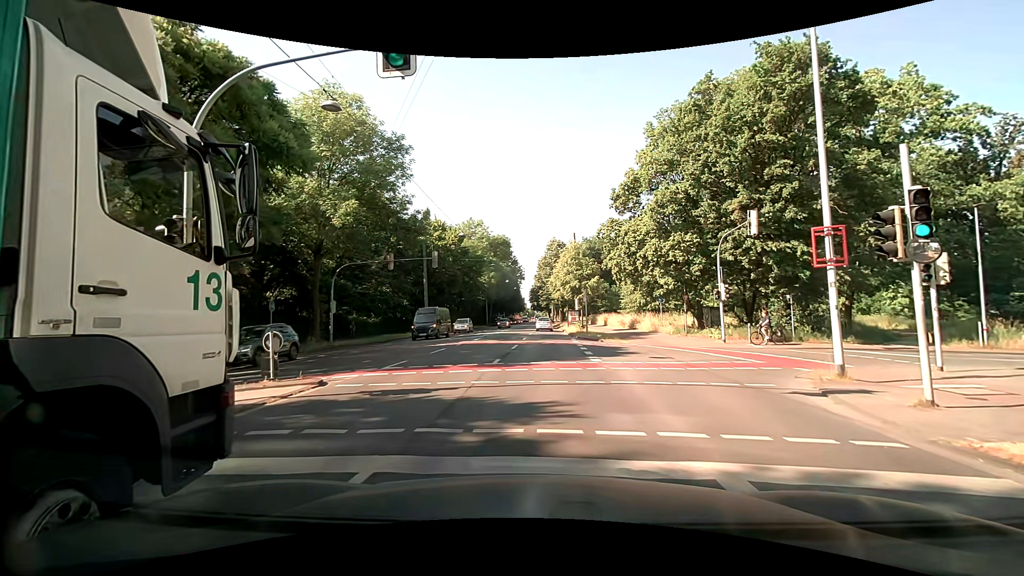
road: primary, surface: asphalt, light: Day
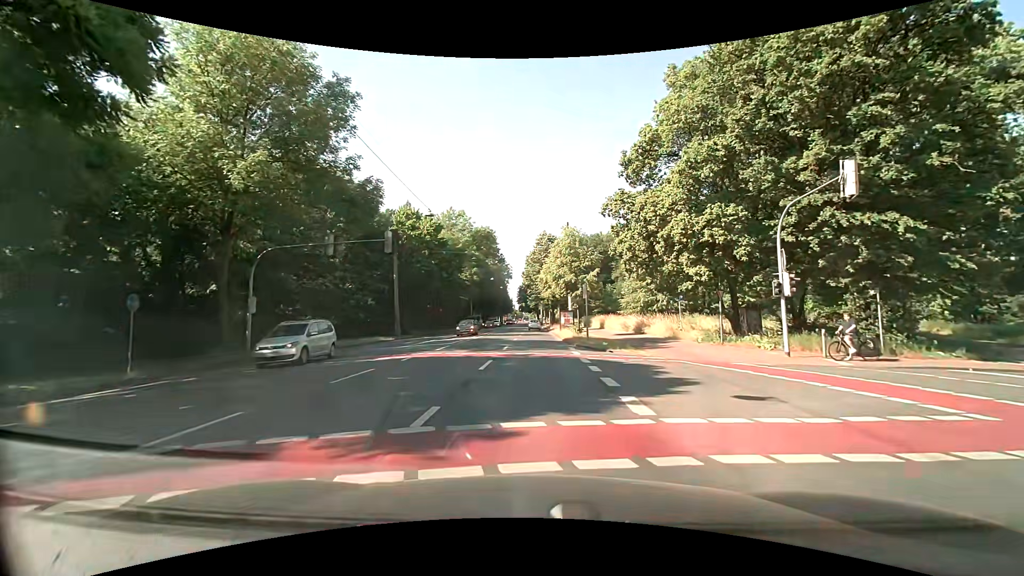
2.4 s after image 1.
(+0.2, +9.0) m; +1°
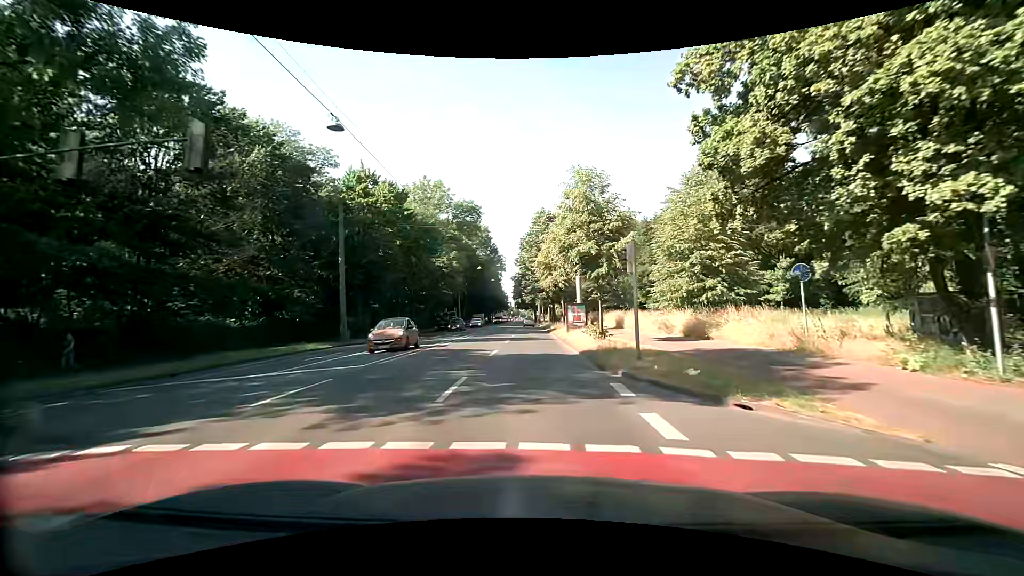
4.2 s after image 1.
(+0.2, +15.1) m; +1°
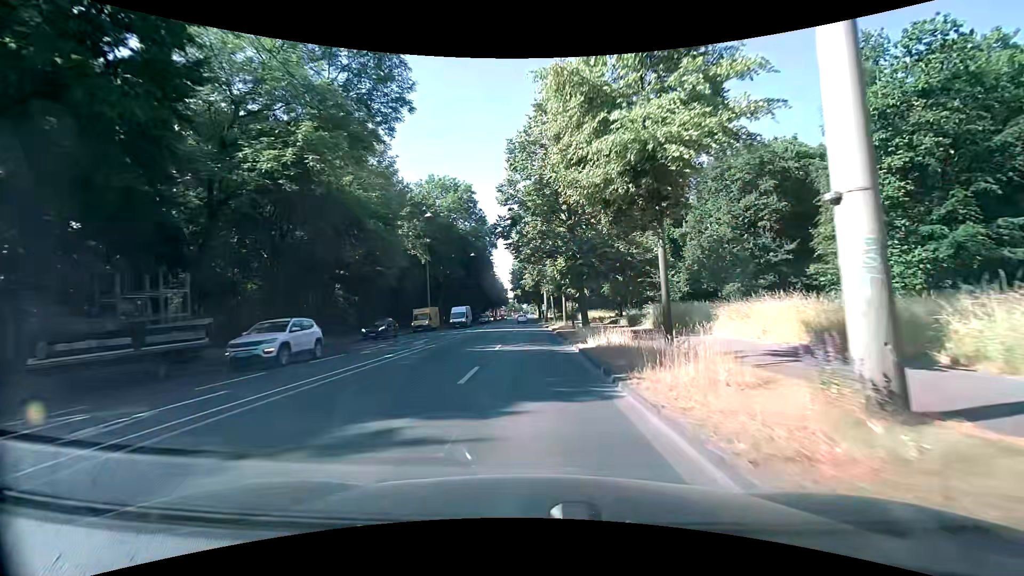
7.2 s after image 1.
(-0.3, +34.8) m; -1°
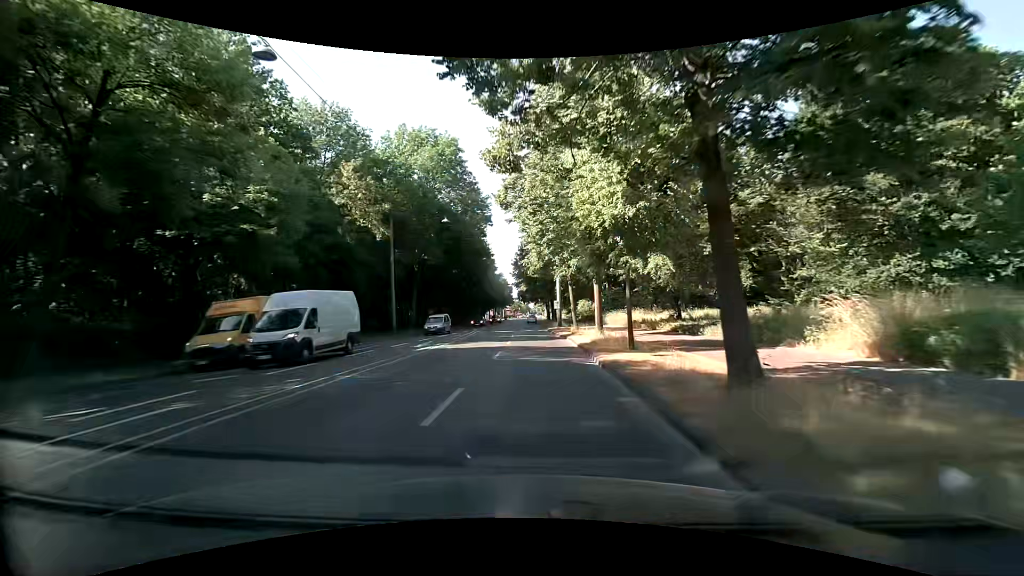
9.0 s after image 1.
(-0.1, +21.6) m; 0°
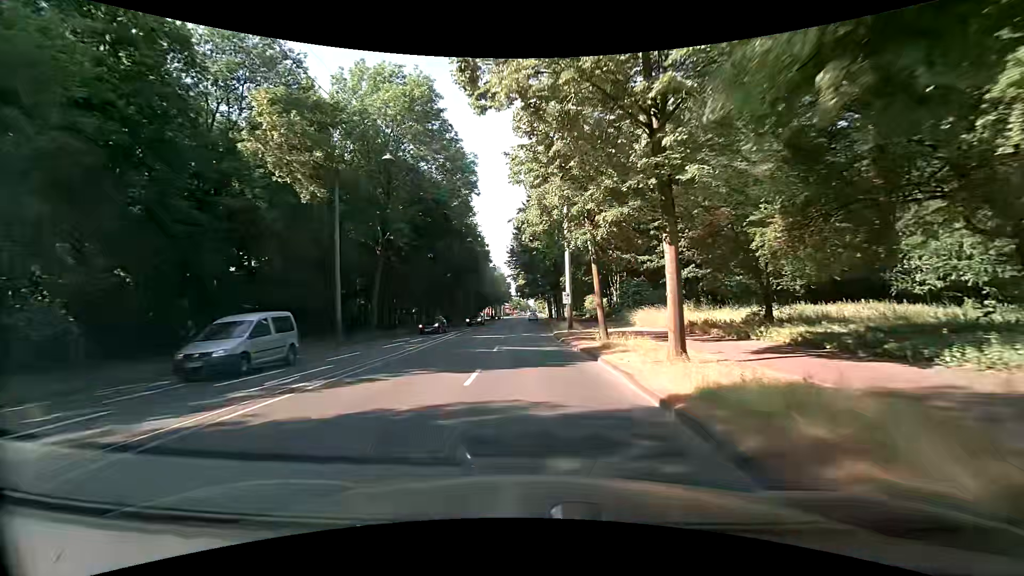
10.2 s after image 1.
(-0.1, +14.7) m; -1°
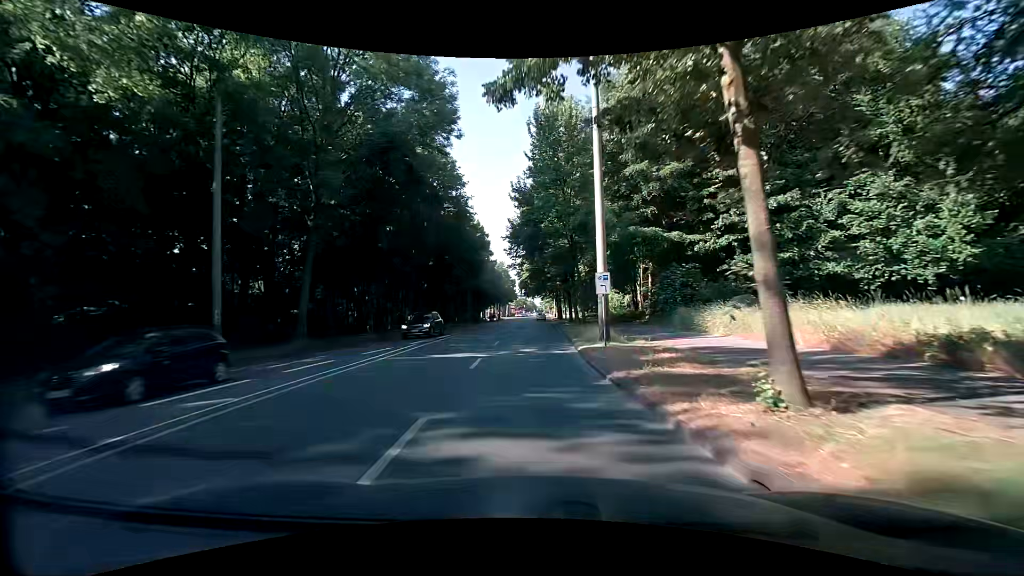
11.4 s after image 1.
(+0.1, +15.2) m; 0°
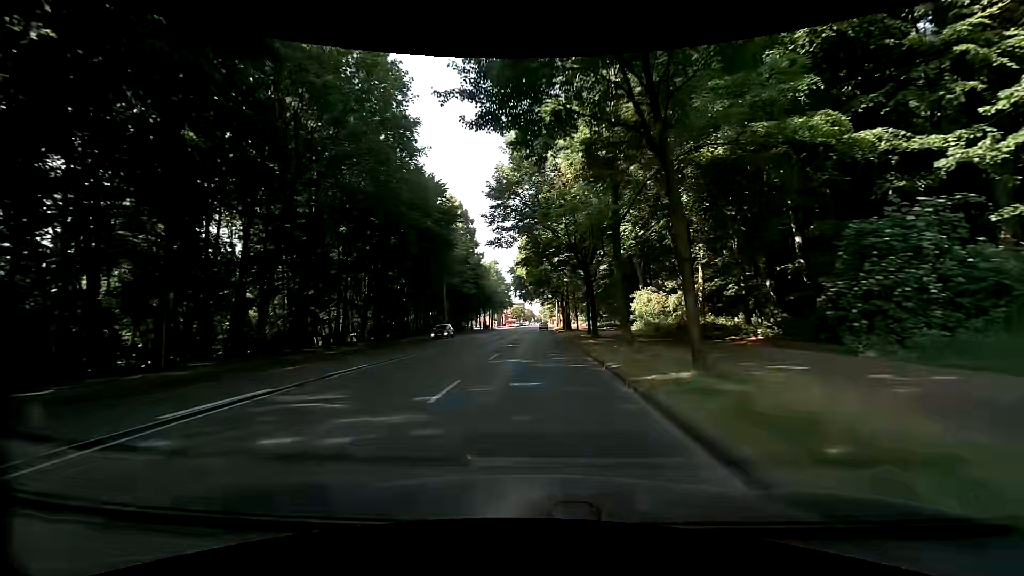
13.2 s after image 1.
(-0.2, +23.5) m; 0°
(0, +10) (0, +20) (0, +30) (0, +40) (0, +50) (0, +60) (0, +70) (0, +80) (0, +90) (0, +100) m
